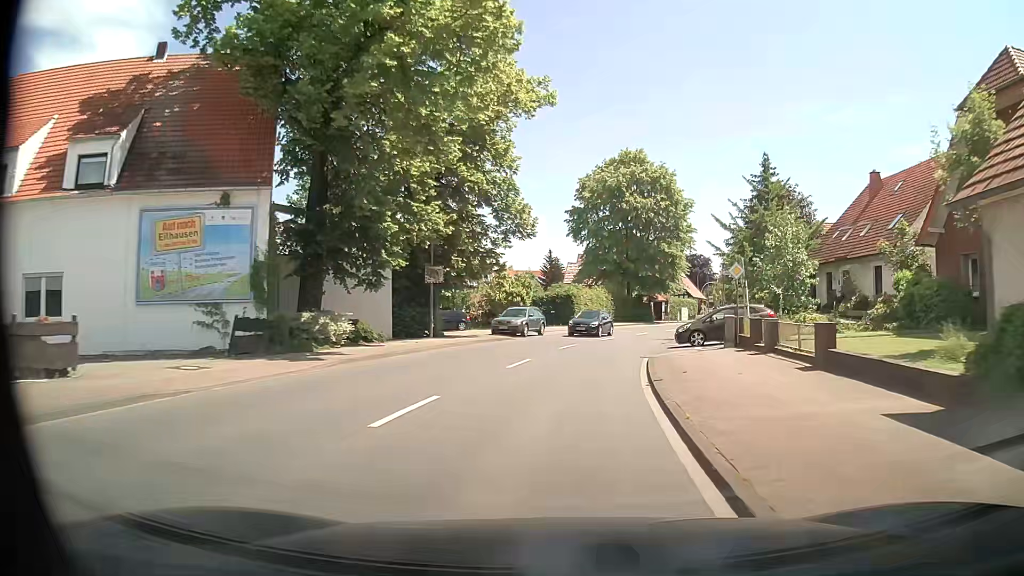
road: primary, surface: asphalt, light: Day
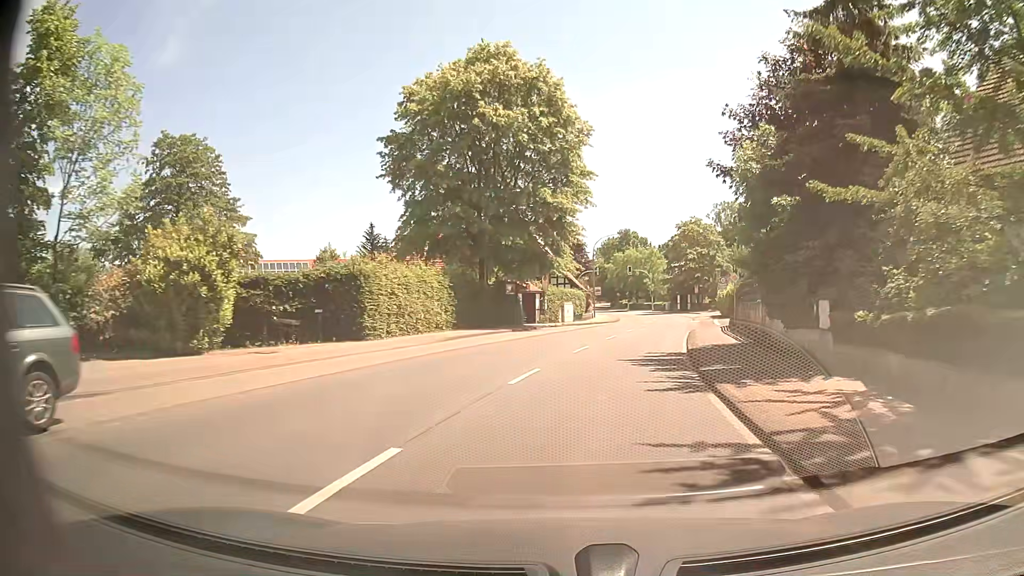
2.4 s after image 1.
(+3.3, +30.9) m; +13°
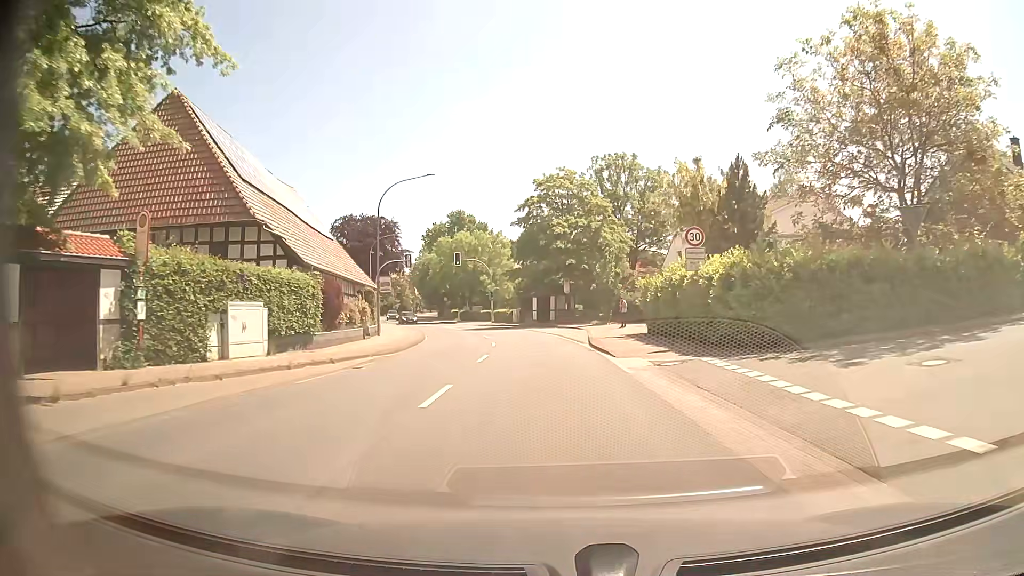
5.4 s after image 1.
(+5.4, +38.1) m; +14°
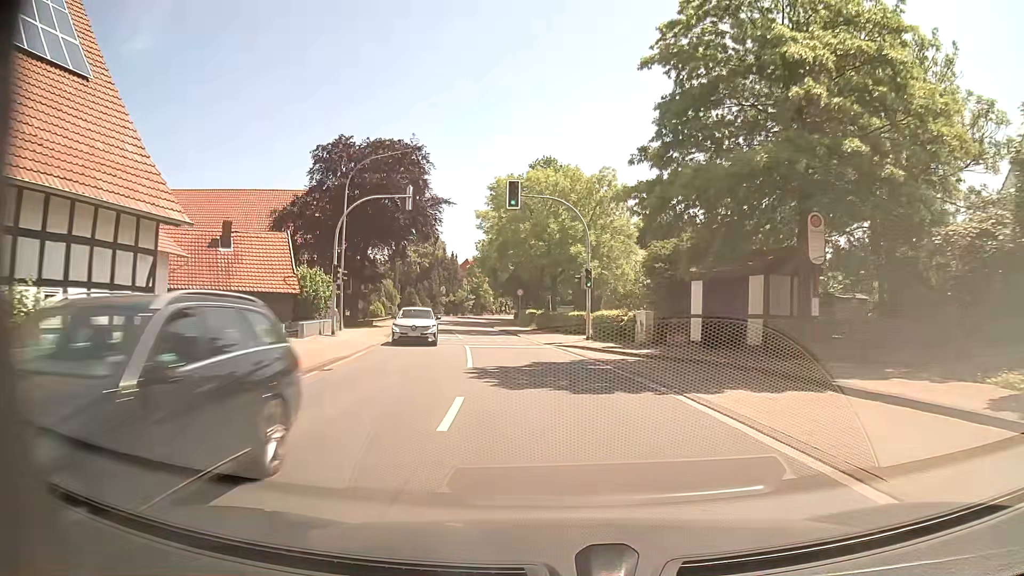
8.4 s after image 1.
(-2.7, +38.5) m; -9°
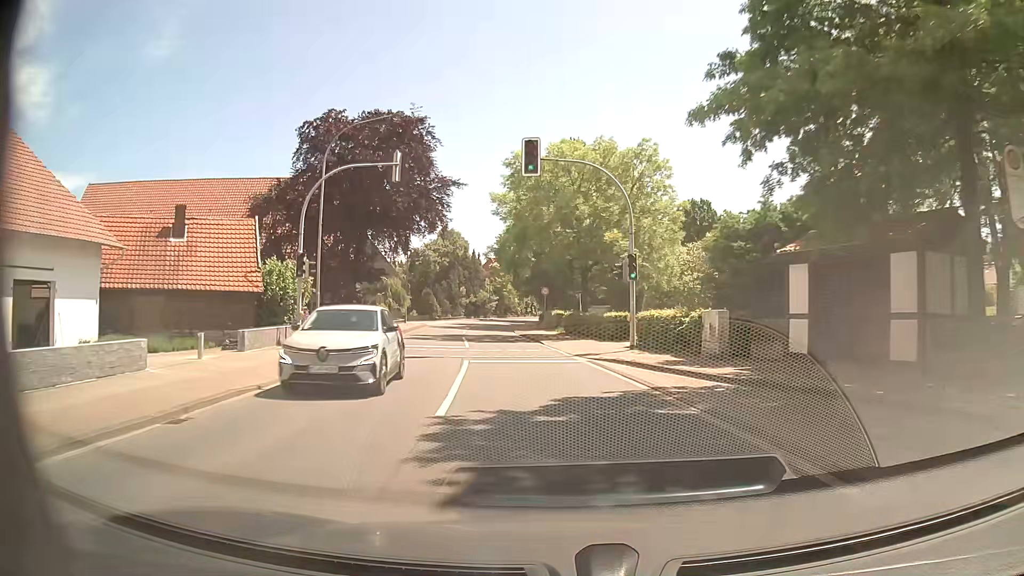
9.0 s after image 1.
(-0.2, +7.7) m; -2°
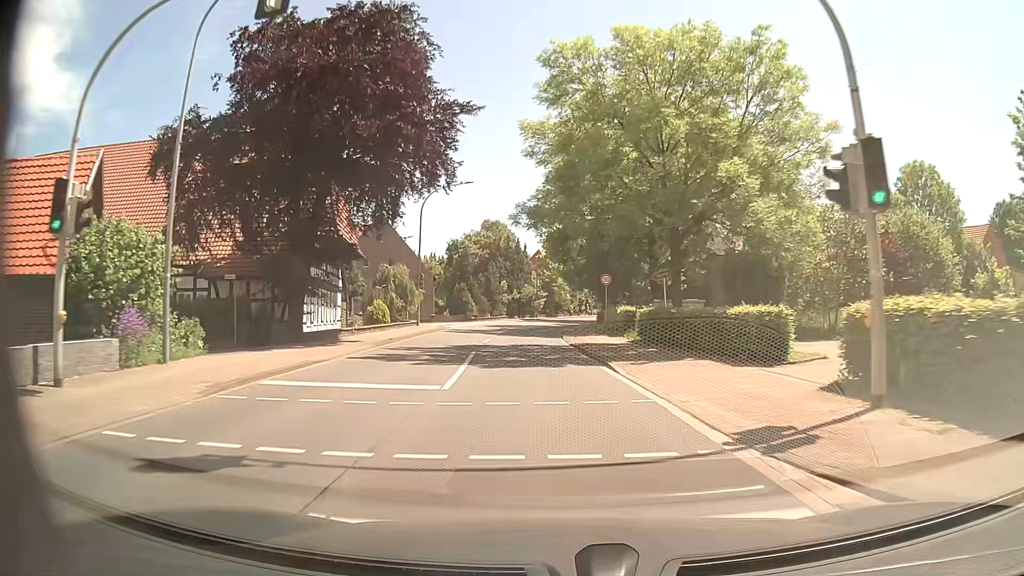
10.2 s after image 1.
(-0.6, +15.4) m; -4°
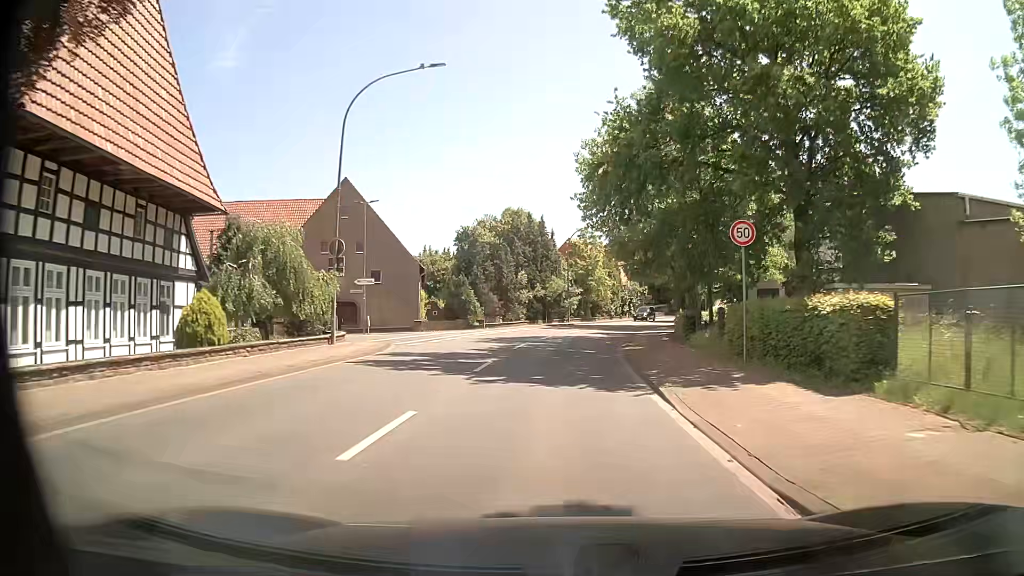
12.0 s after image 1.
(-1.0, +23.3) m; -3°
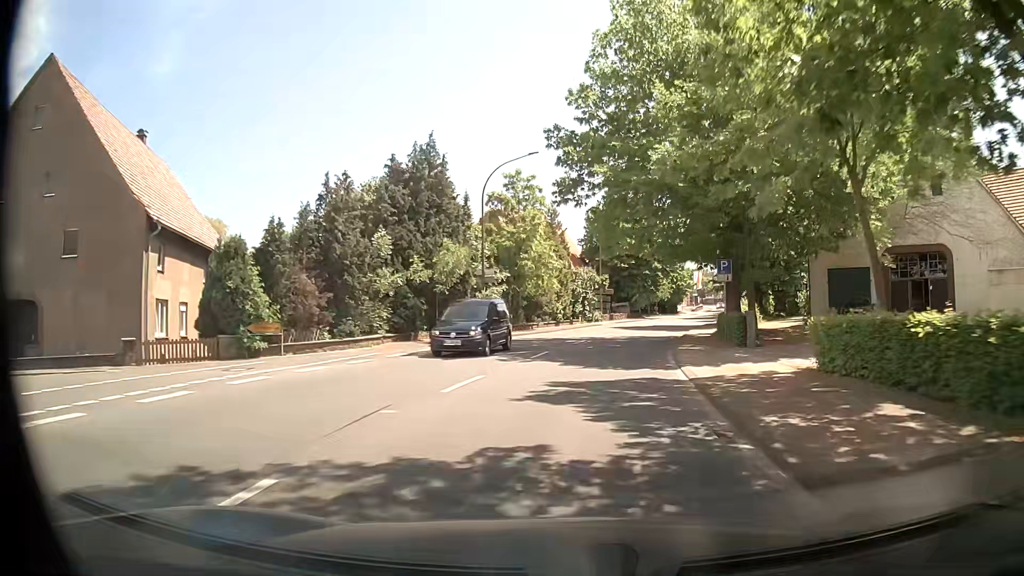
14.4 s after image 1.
(+1.3, +30.9) m; +6°
(0, +10) (+1, +20) (+2, +30) (+5, +40) (+7, +49) (+10, +59) (+13, +68) (+16, +78) (+19, +87) (+23, +97) m
